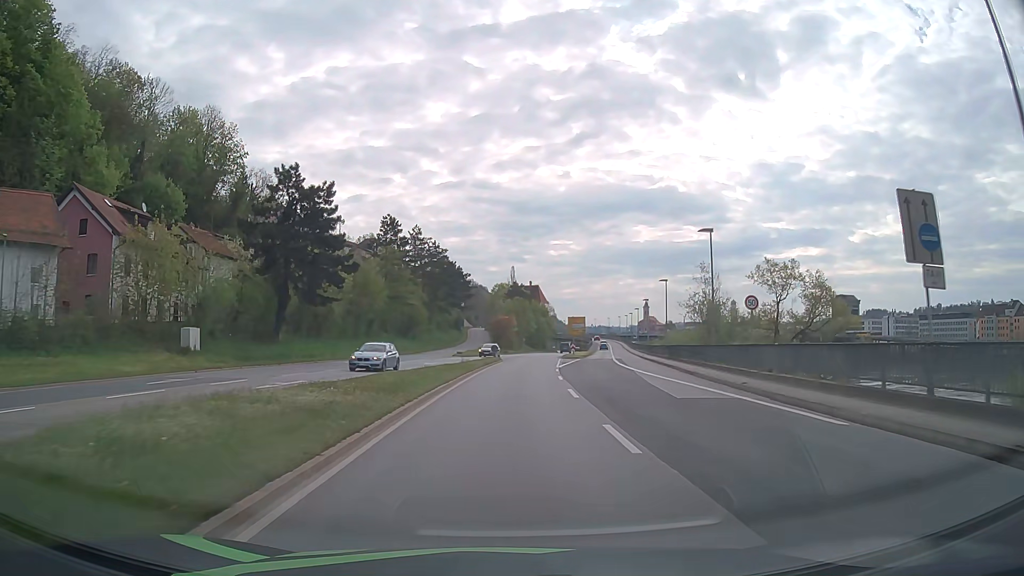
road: primary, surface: asphalt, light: Day
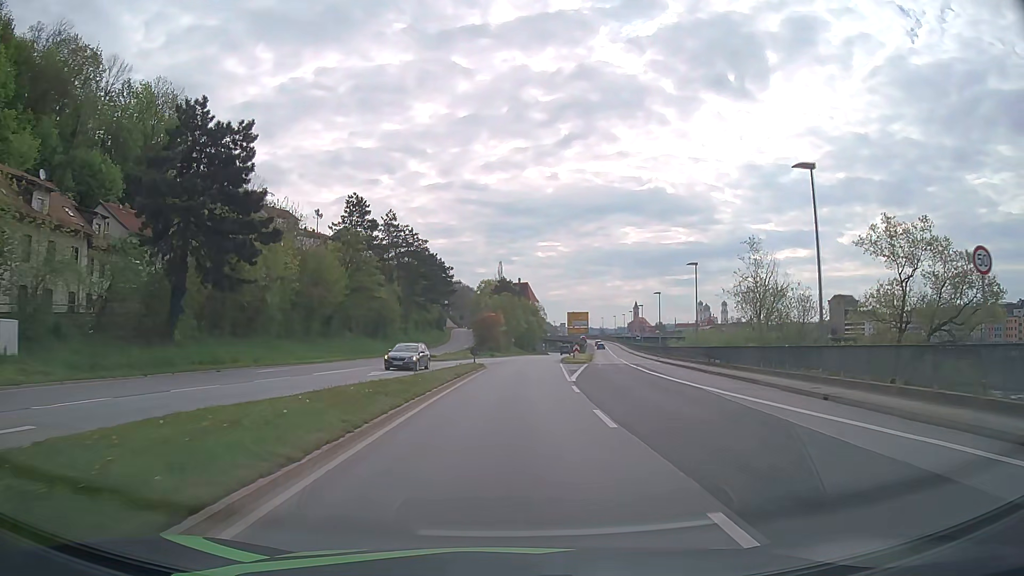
(+0.1, +15.3) m; +1°
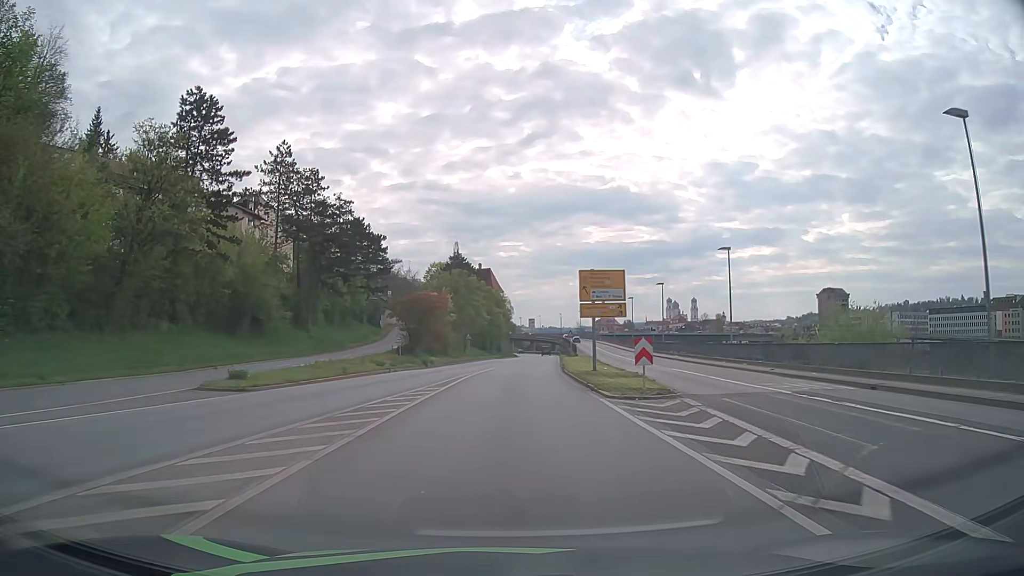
(+1.0, +38.2) m; +3°
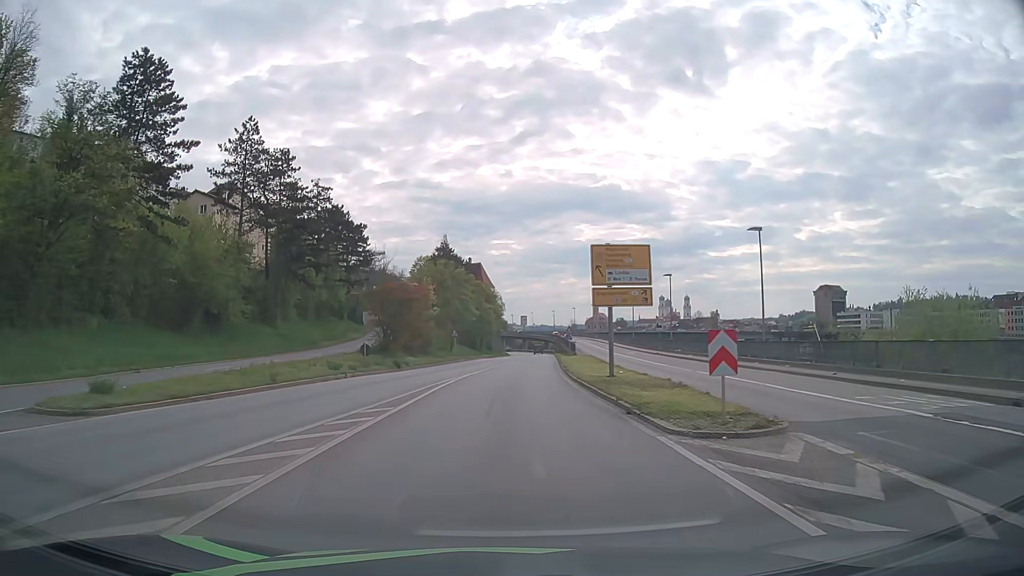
(0.0, +7.7) m; +1°
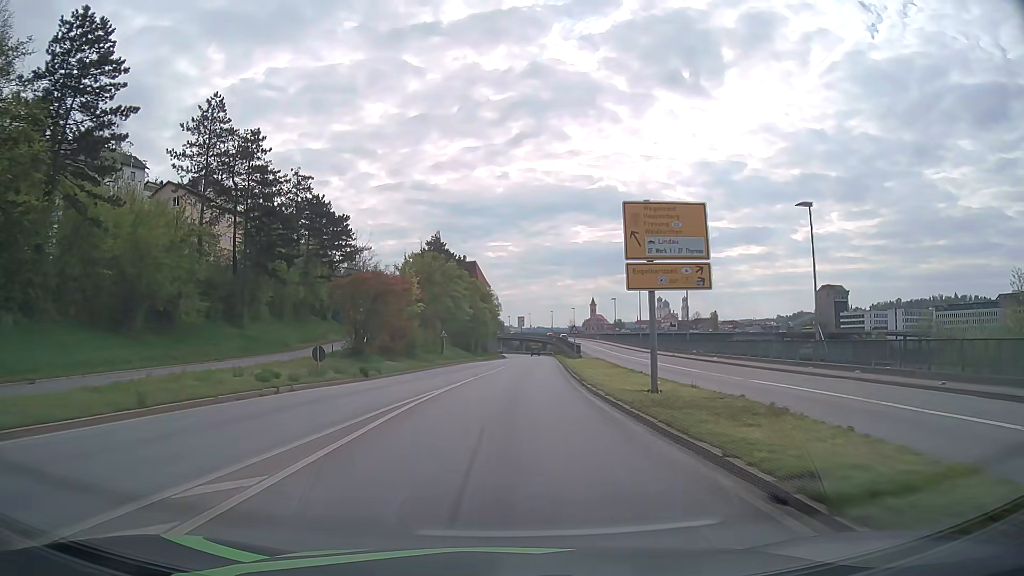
(0.0, +7.7) m; 0°
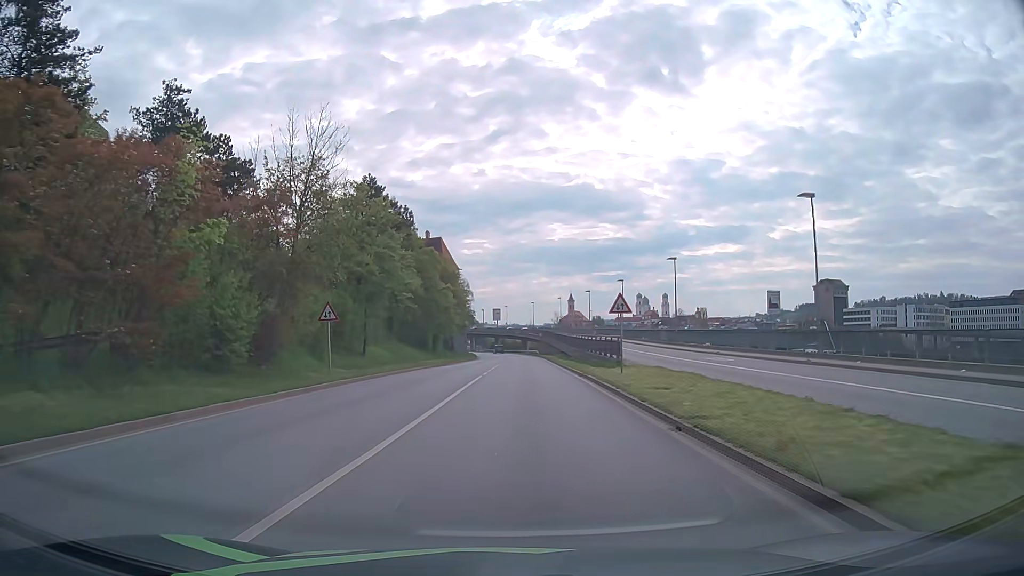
(+0.4, +30.6) m; +2°
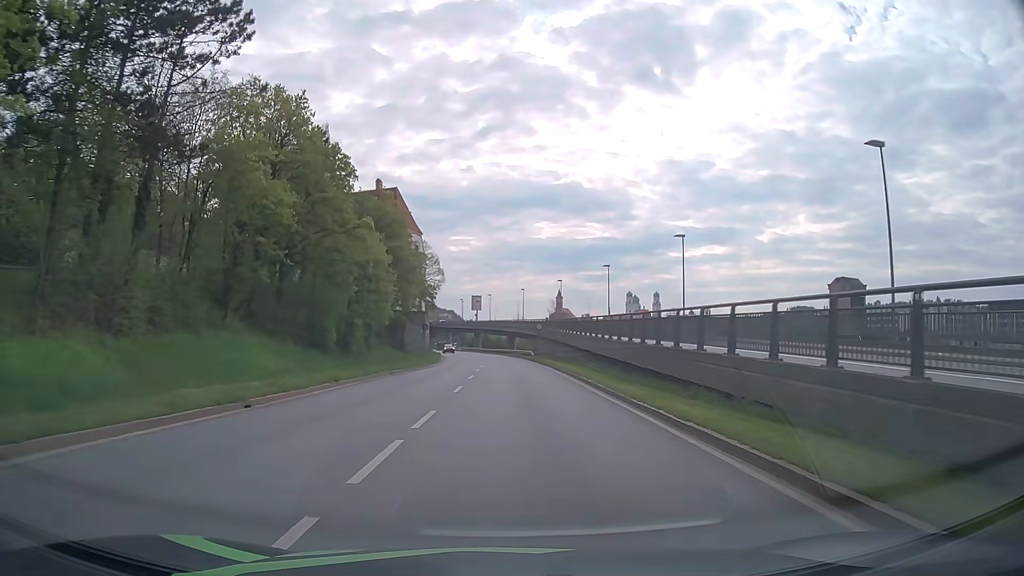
(+0.5, +38.3) m; +1°
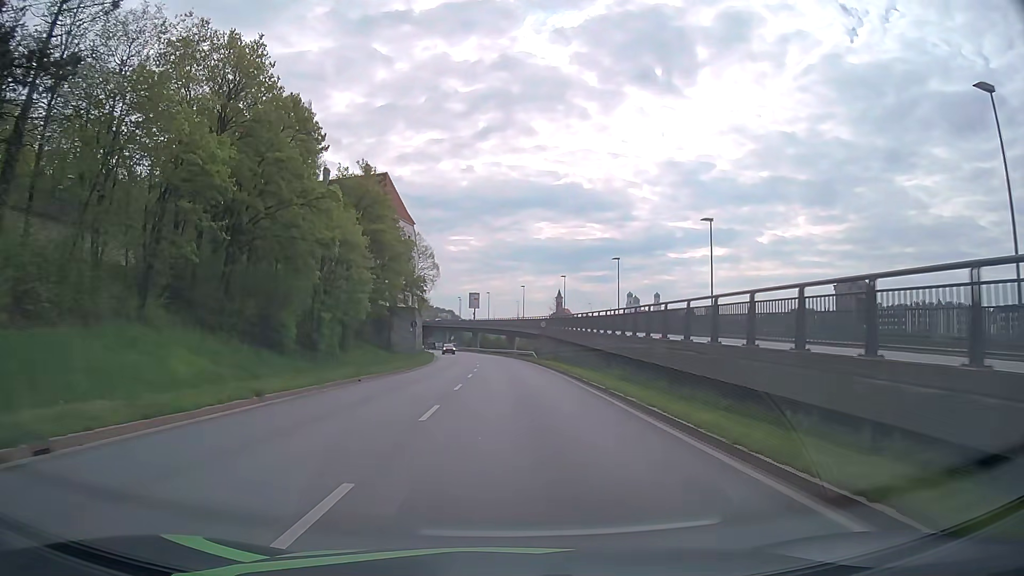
(0.0, +7.7) m; 0°
(0, +10) (0, +20) (0, +30) (0, +40) (0, +50) (-1, +60) (-1, +70) (-2, +80) (-3, +90) (-4, +100) m
